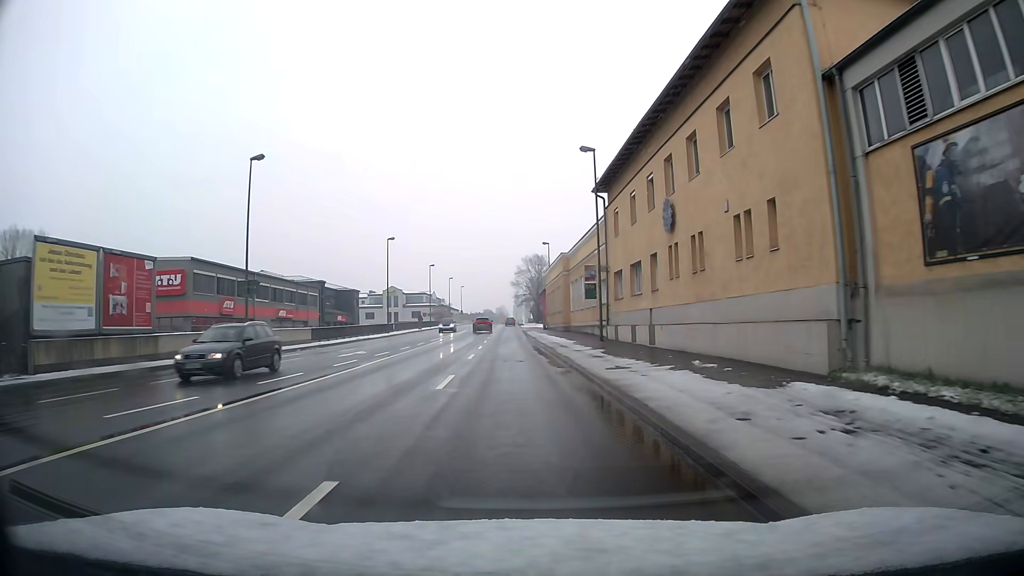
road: primary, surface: asphalt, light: Day
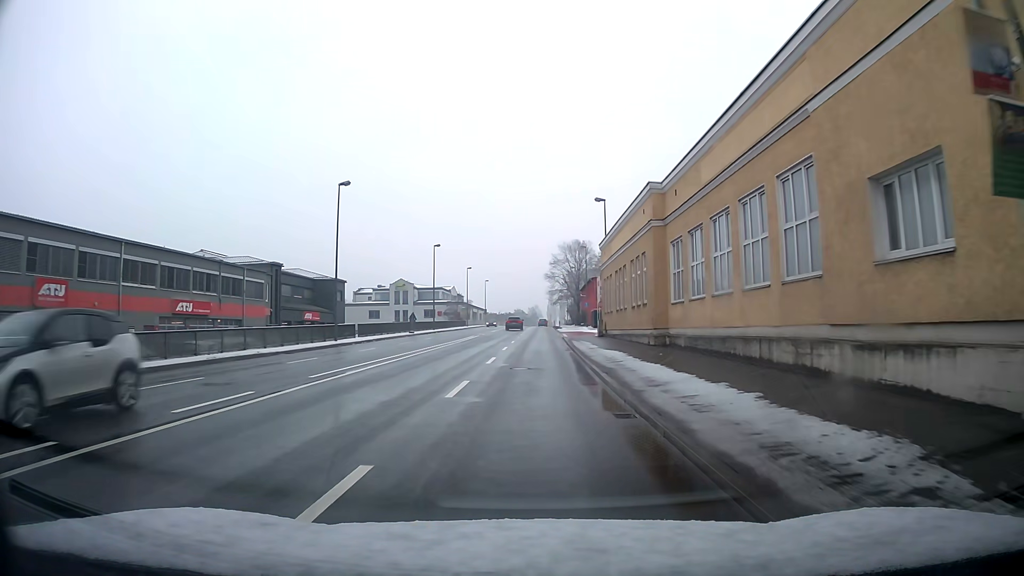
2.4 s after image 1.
(-0.6, +30.0) m; -2°
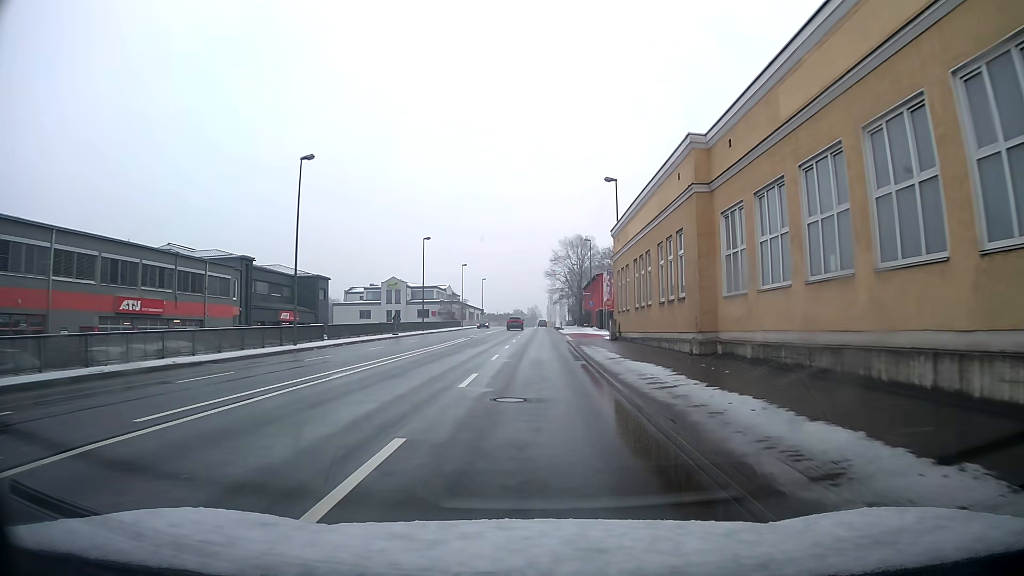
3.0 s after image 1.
(0.0, +7.5) m; 0°
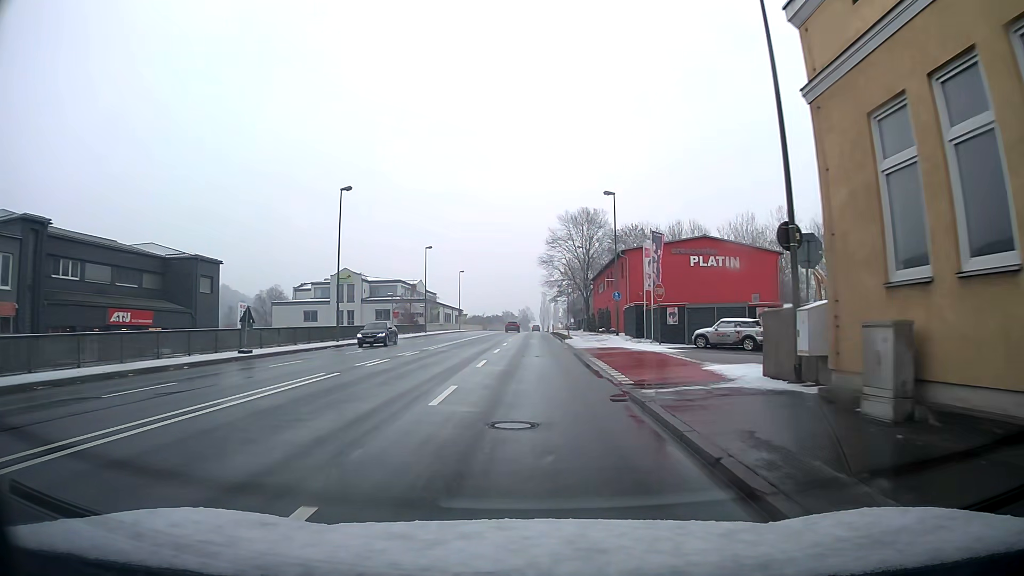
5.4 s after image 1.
(+0.2, +30.1) m; +1°
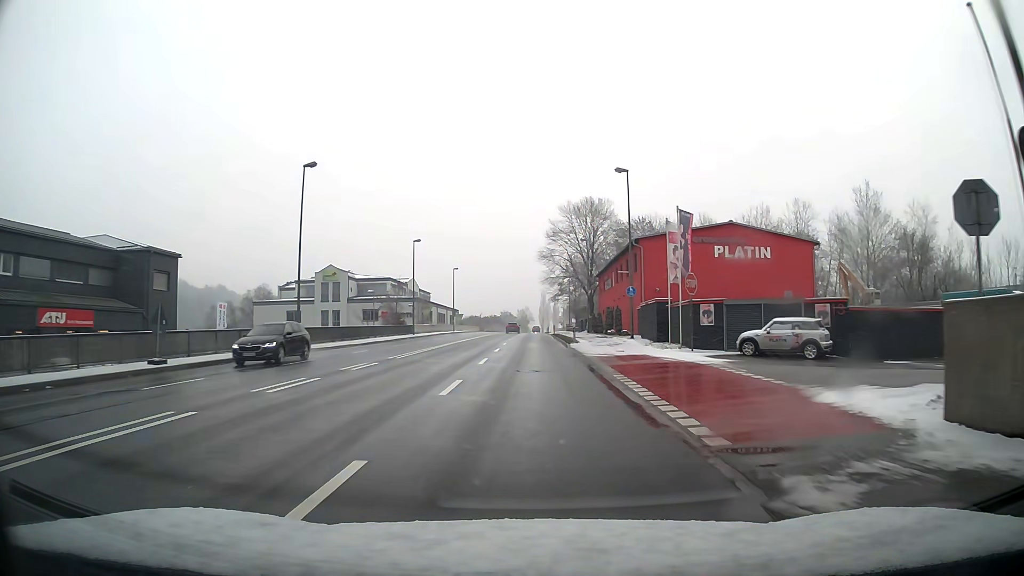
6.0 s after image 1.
(+0.1, +7.5) m; +1°
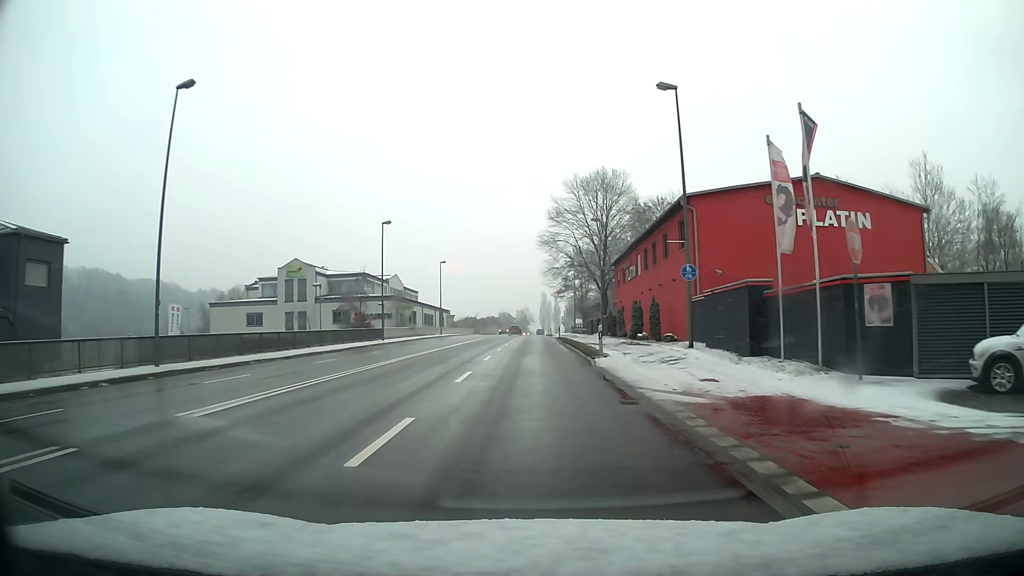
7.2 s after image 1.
(-0.2, +15.1) m; -1°
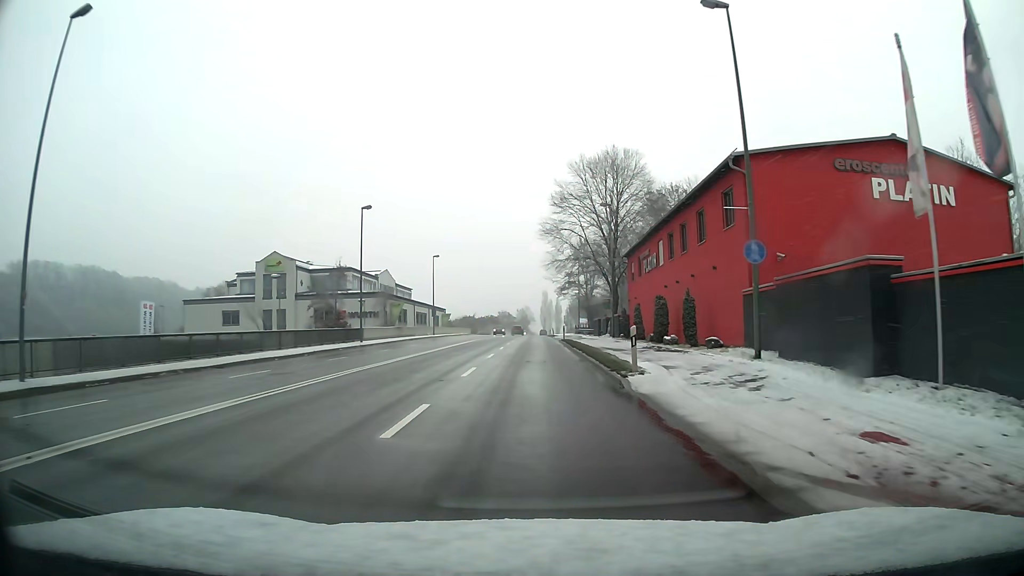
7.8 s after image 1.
(0.0, +7.5) m; 0°
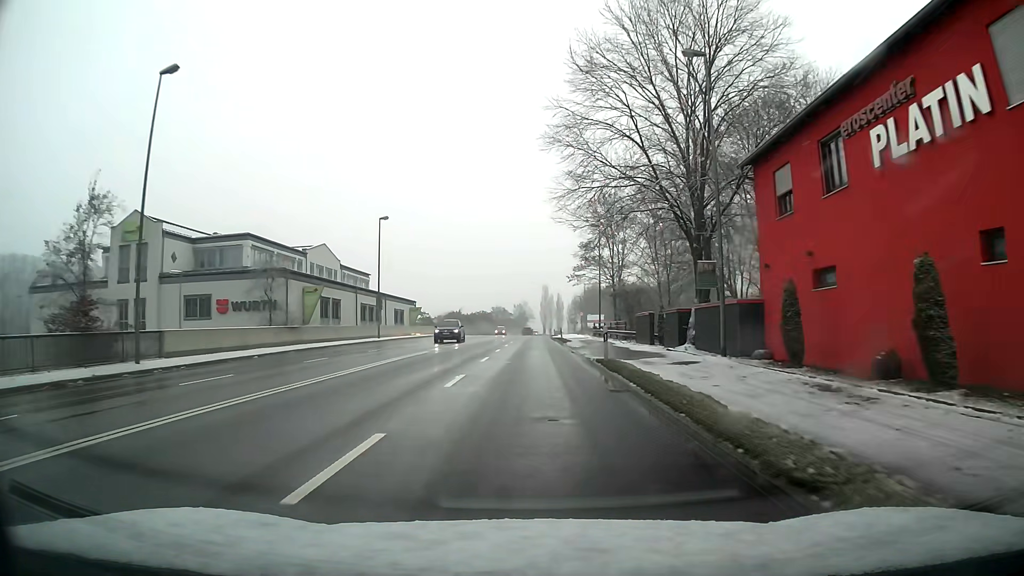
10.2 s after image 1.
(+0.1, +30.1) m; 0°
